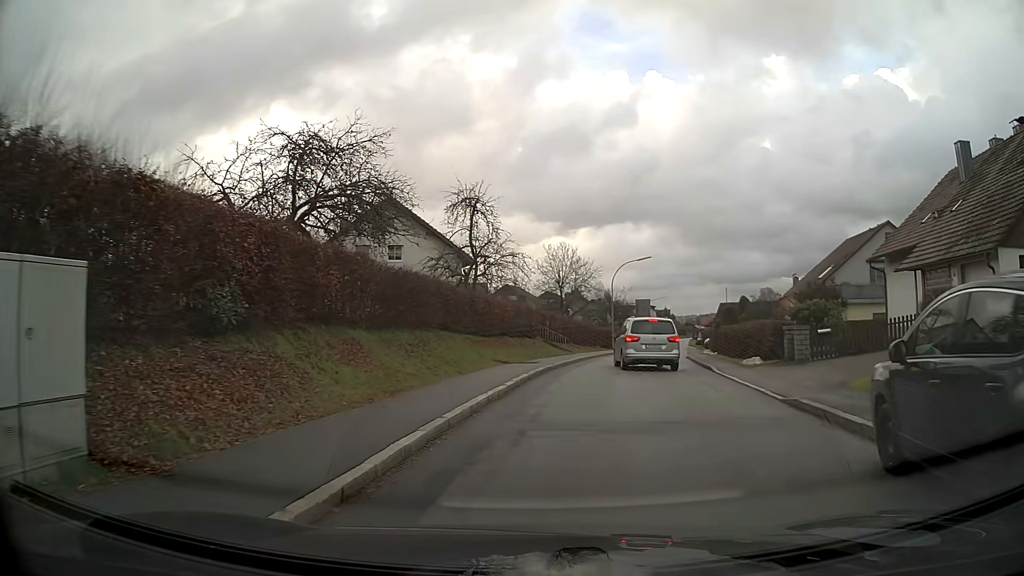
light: Day
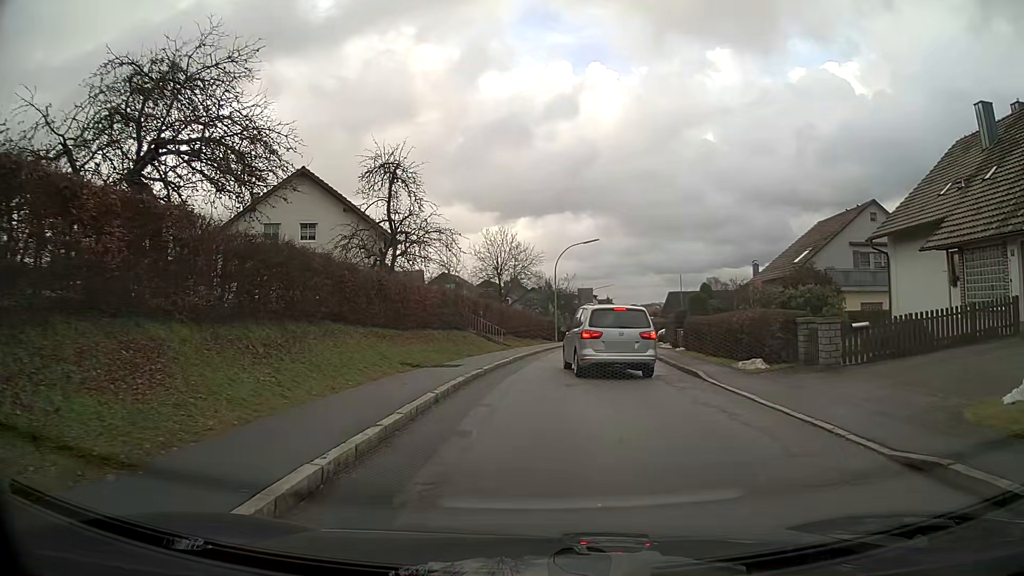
(+0.2, +5.6) m; +4°
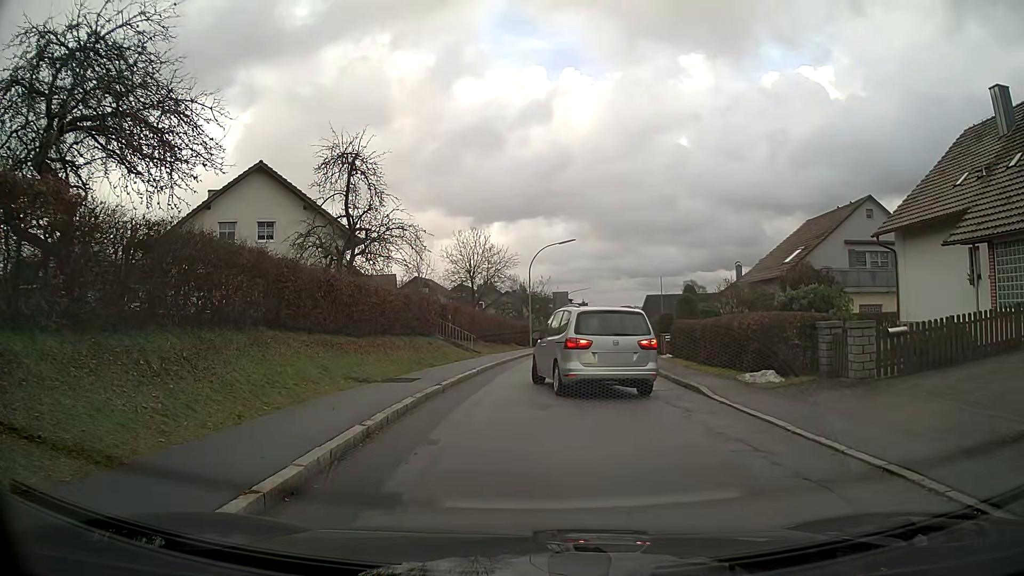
(0.0, +2.4) m; +1°
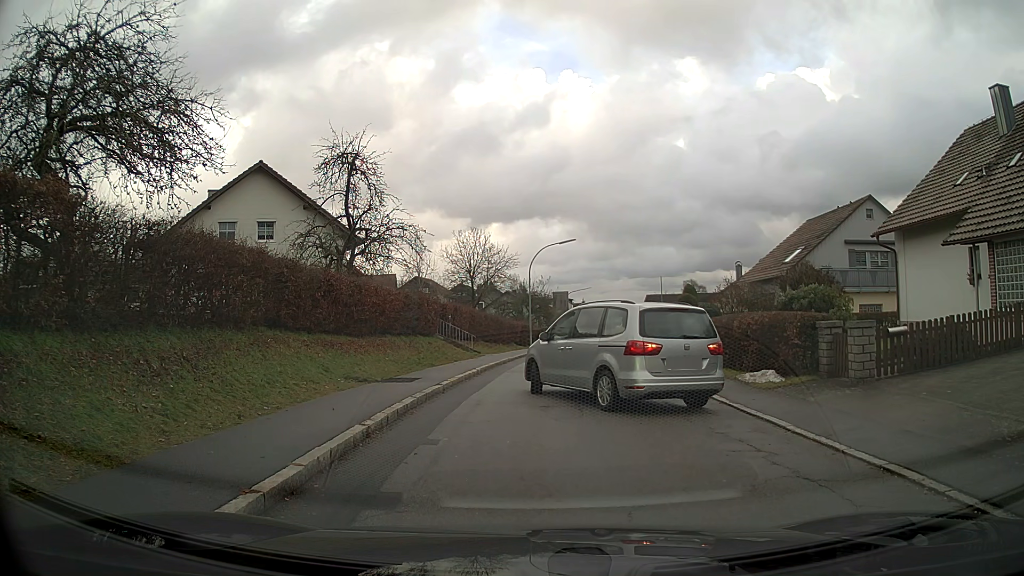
(0.0, +0.1) m; 0°
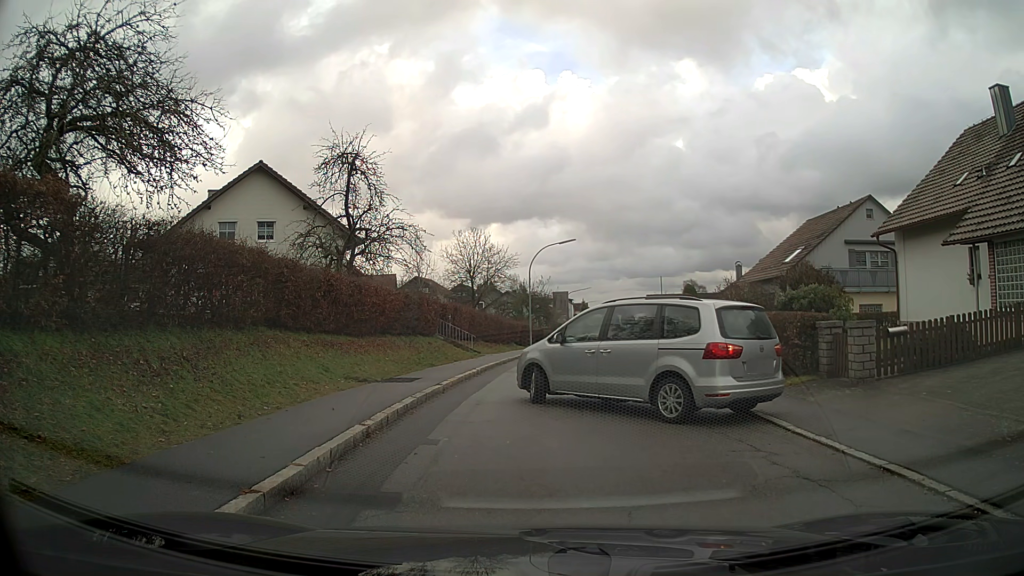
(0.0, 0.0) m; 0°
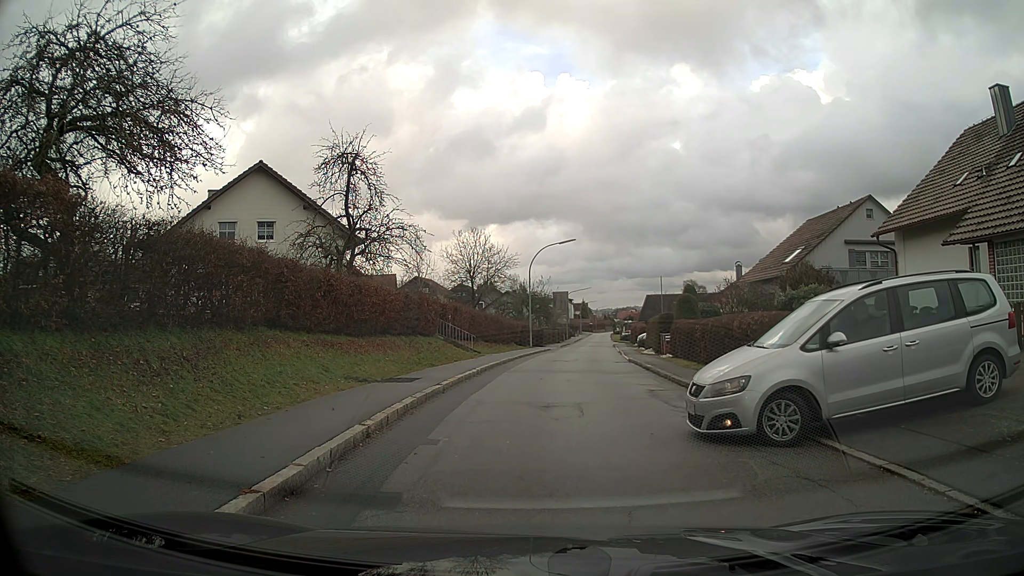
(0.0, 0.0) m; 0°
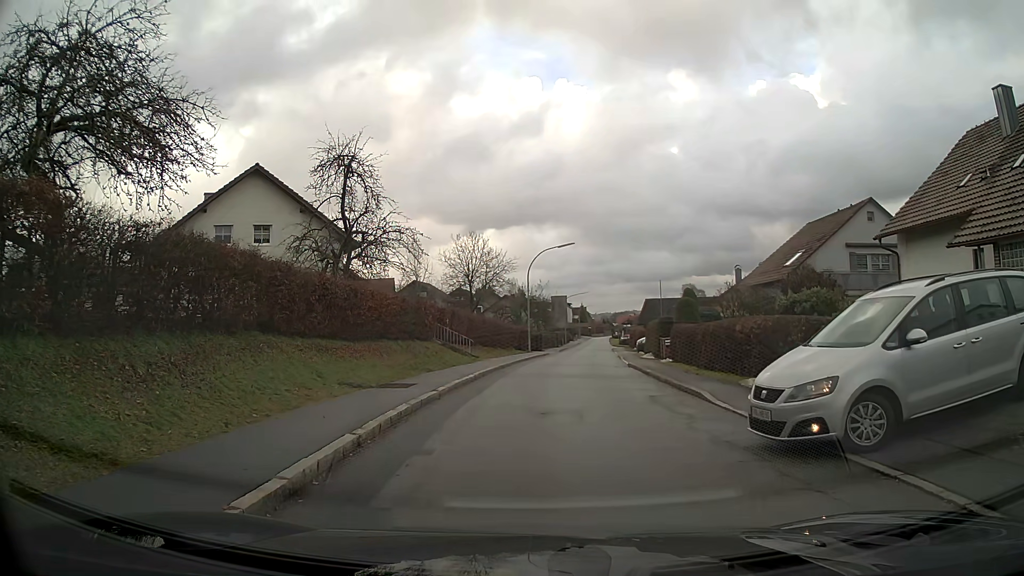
(0.0, +0.4) m; 0°
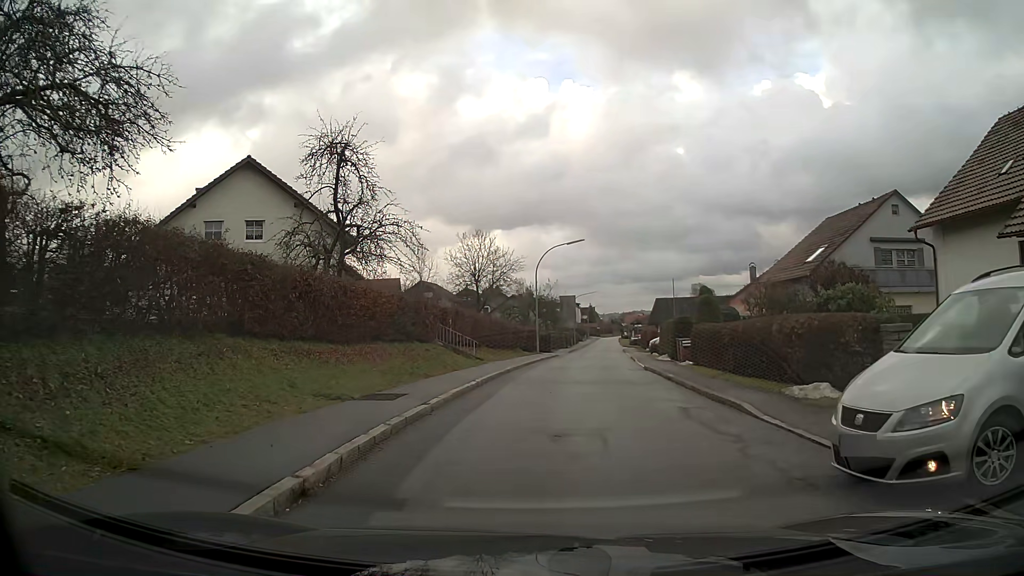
(0.0, +2.3) m; 0°
